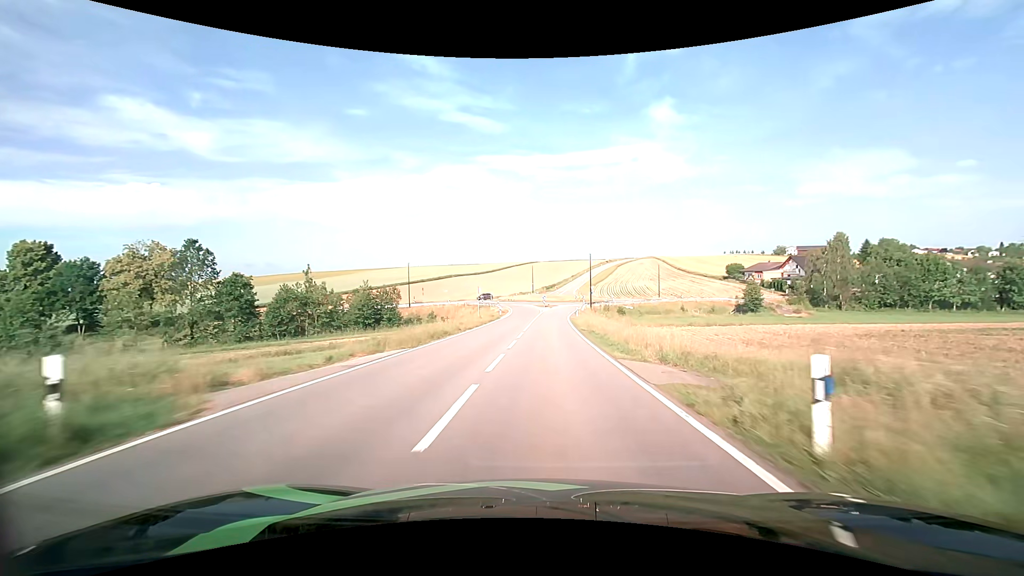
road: tertiary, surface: asphalt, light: Day
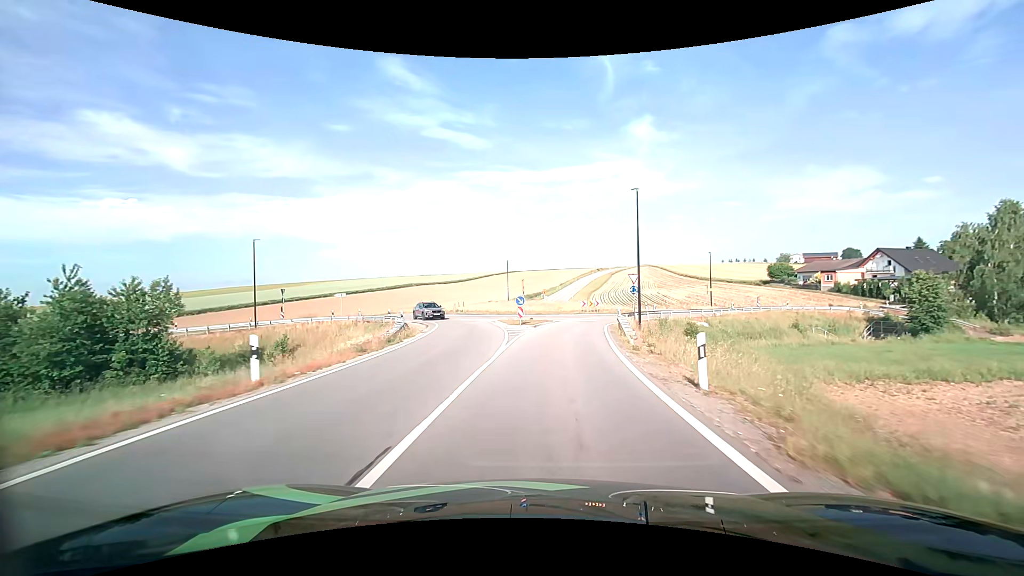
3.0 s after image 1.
(+1.0, +44.6) m; +2°
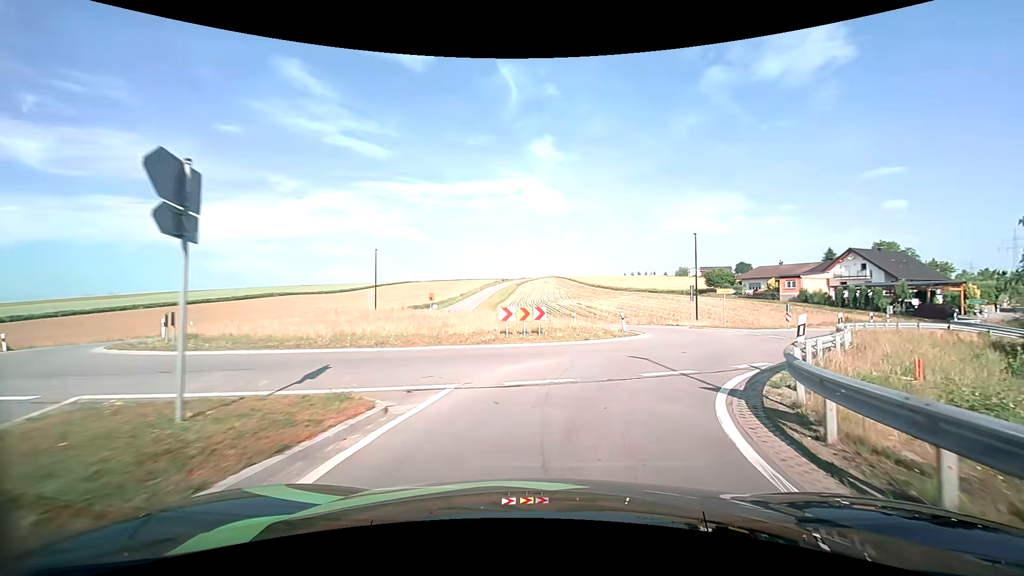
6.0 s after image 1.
(+1.4, +30.2) m; +10°
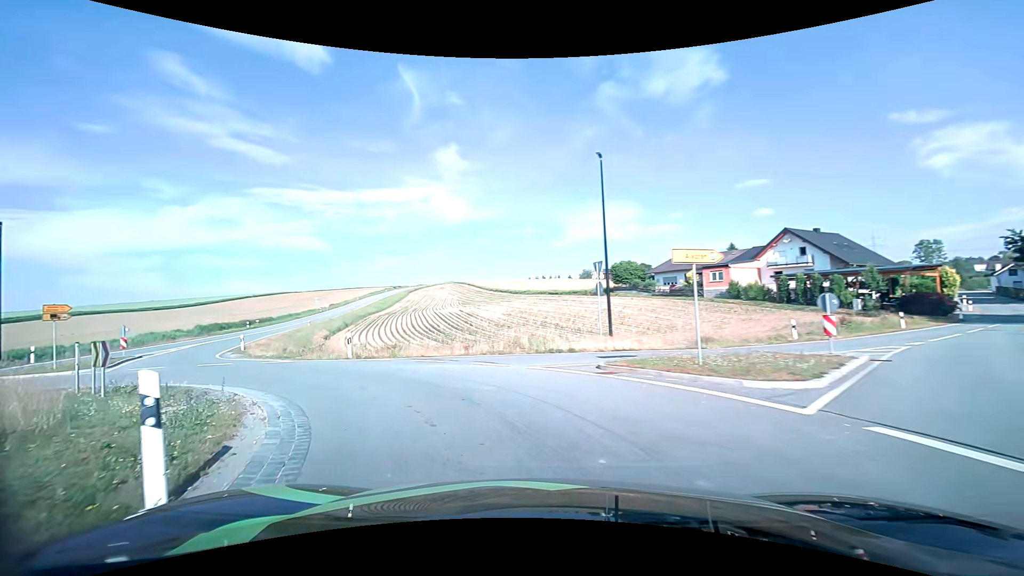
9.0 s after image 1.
(+7.2, +24.6) m; +13°
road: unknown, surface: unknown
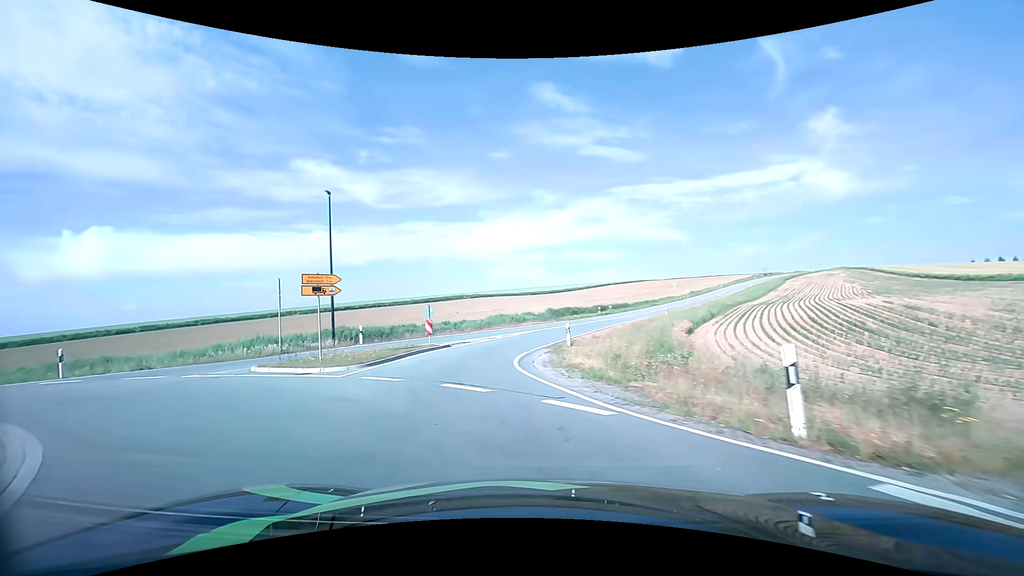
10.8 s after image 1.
(-4.9, +13.7) m; -39°
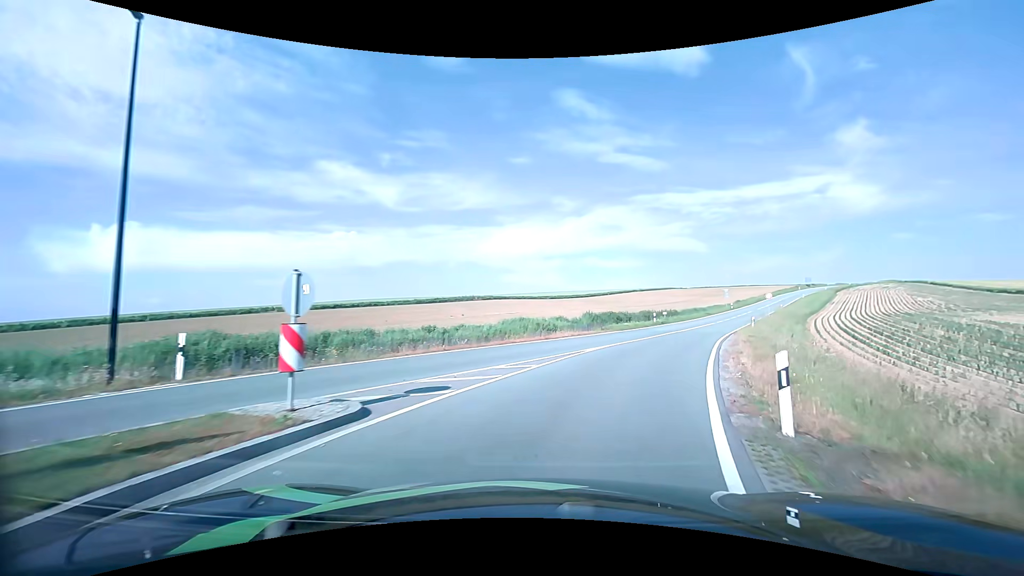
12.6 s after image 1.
(-2.0, +16.3) m; -5°
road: tertiary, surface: asphalt
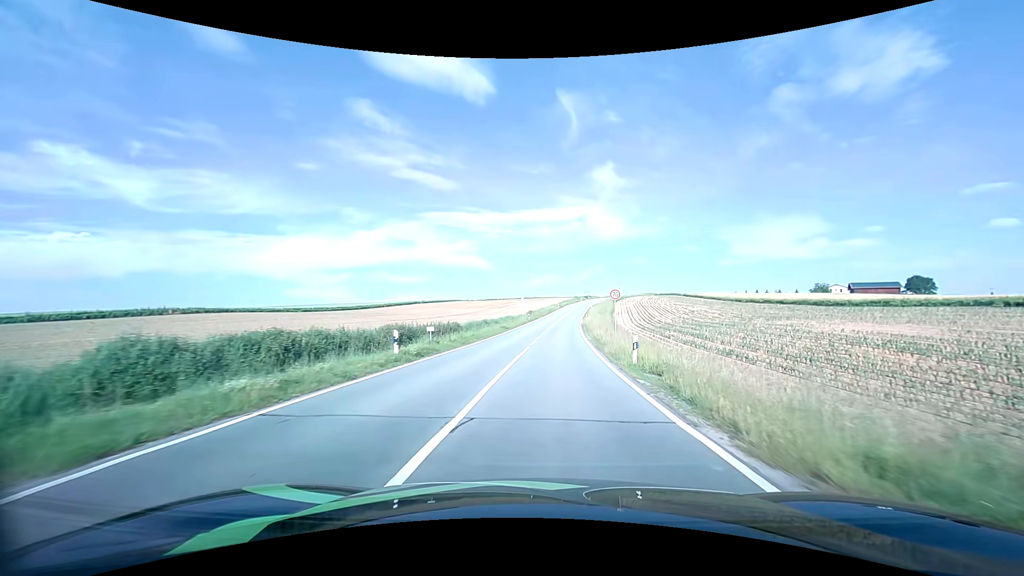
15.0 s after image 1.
(+7.7, +28.9) m; +25°
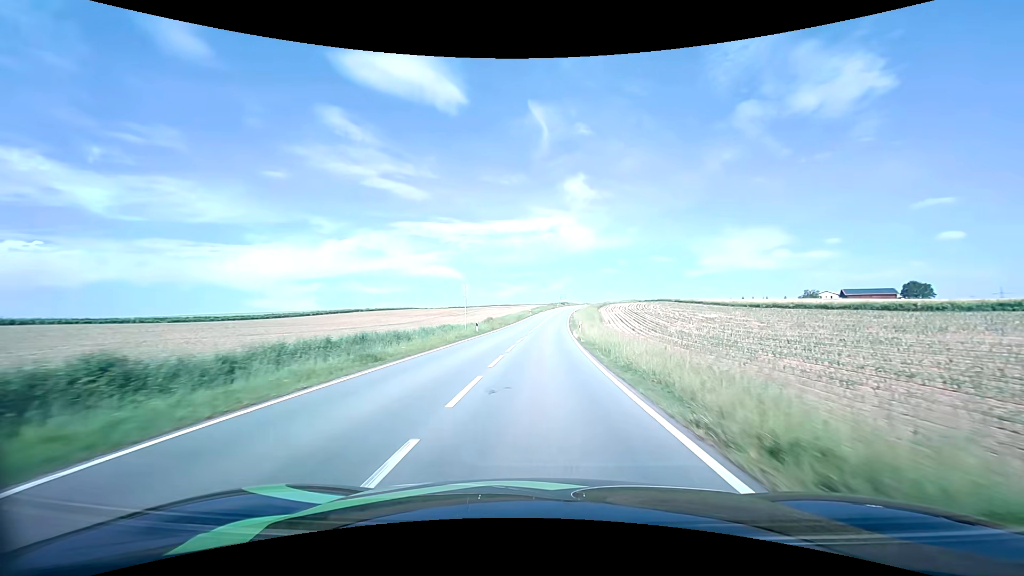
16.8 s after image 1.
(+1.3, +31.0) m; +4°
(0, +10) (0, +20) (0, +30) (+1, +40) (+1, +50) (+2, +60) (+2, +70) (+3, +80) (+4, +90) (+5, +100) m
